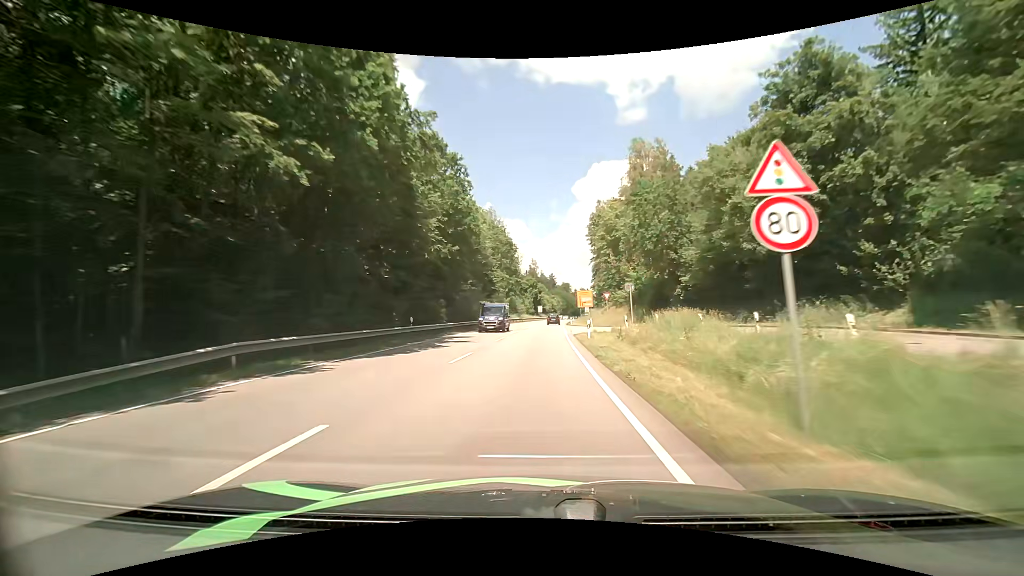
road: primary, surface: asphalt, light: Day
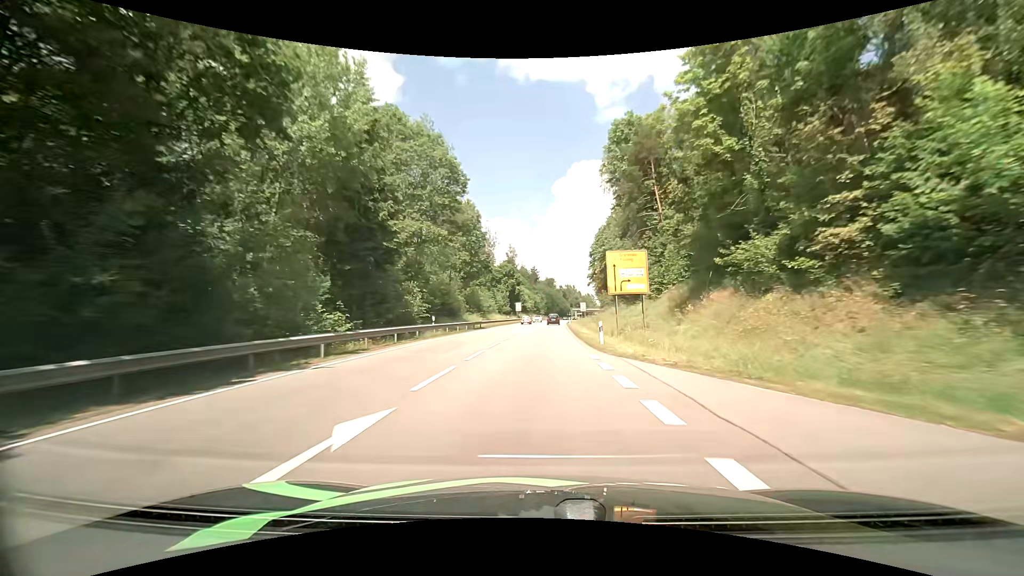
(+0.7, +47.6) m; +2°
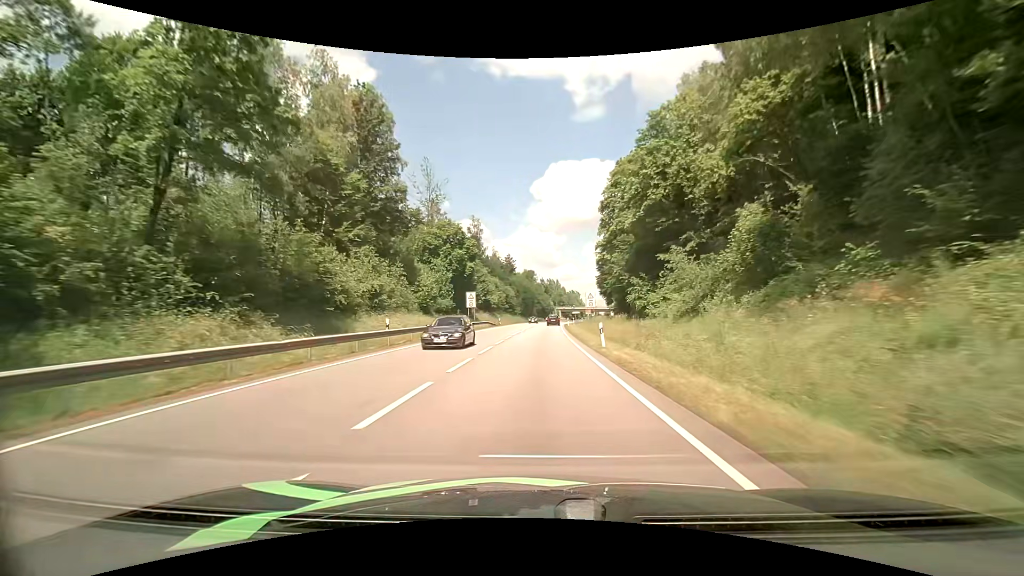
(+1.0, +56.8) m; +2°
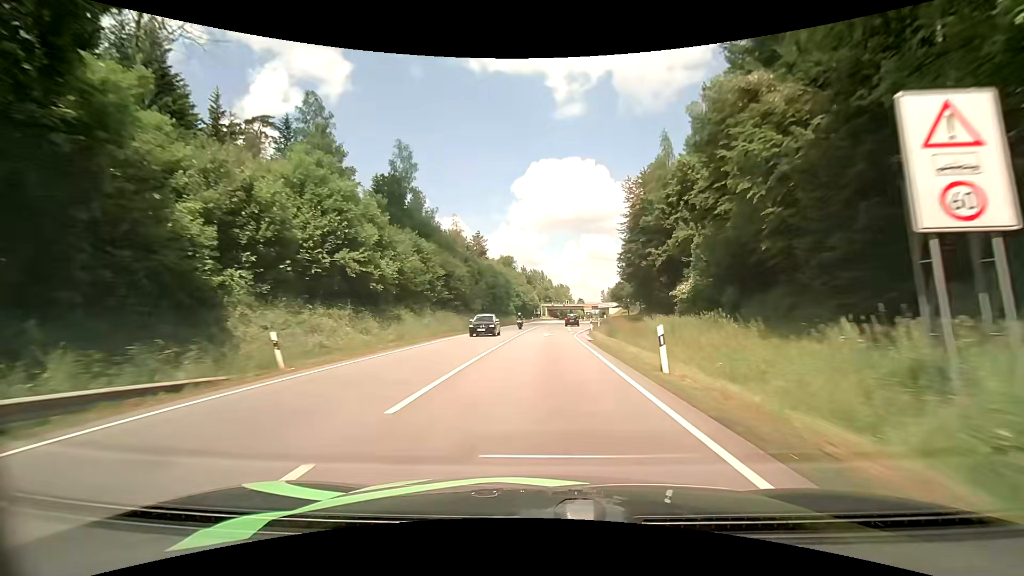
(+1.5, +59.4) m; +2°
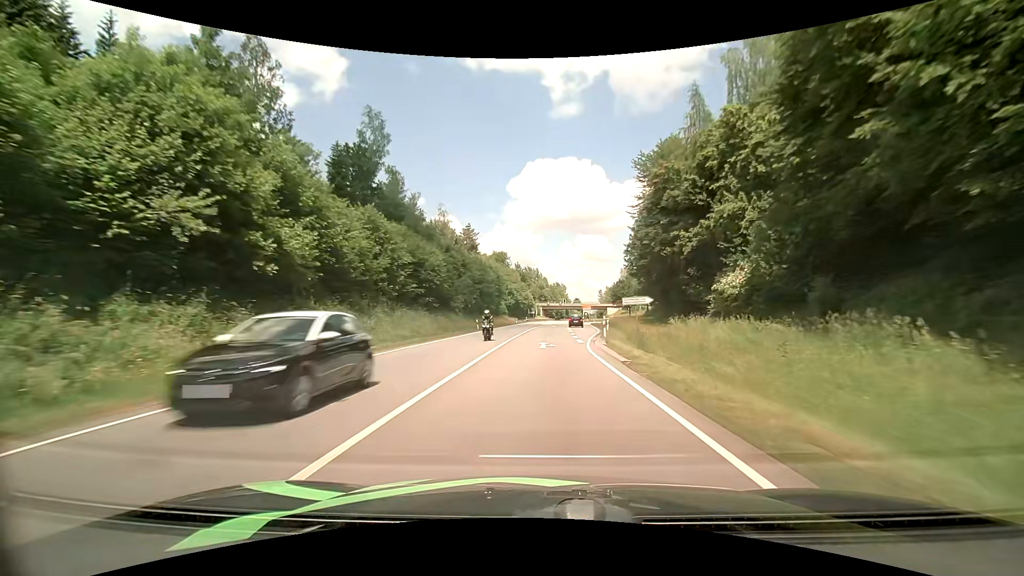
(+0.1, +12.2) m; +1°
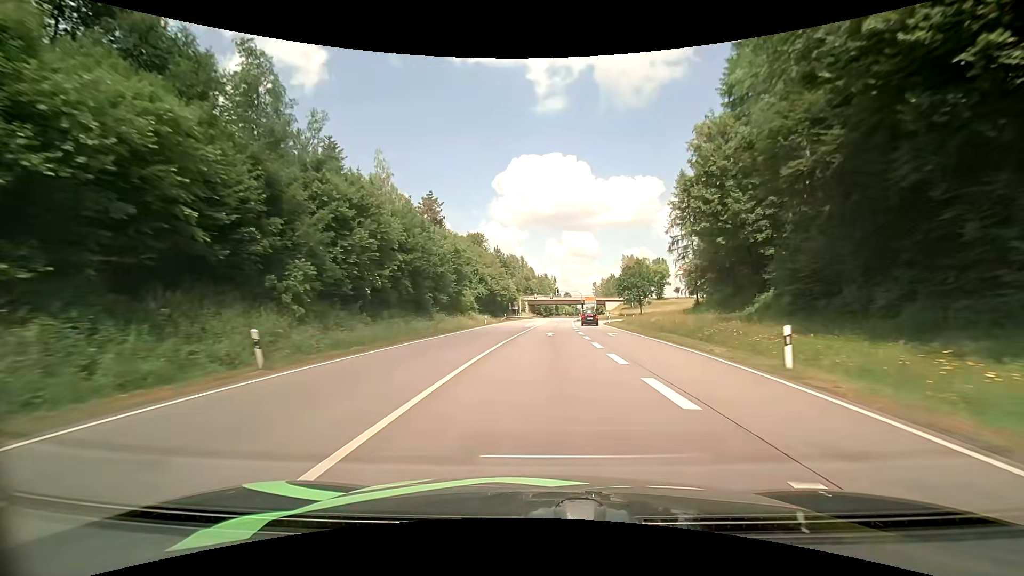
(+0.4, +37.0) m; +1°
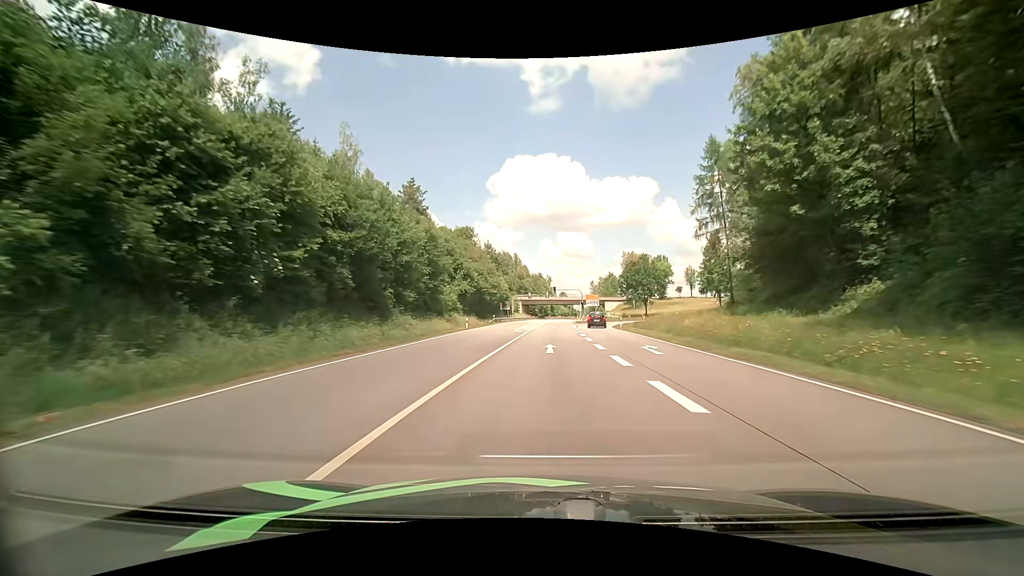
(+0.2, +12.1) m; +1°
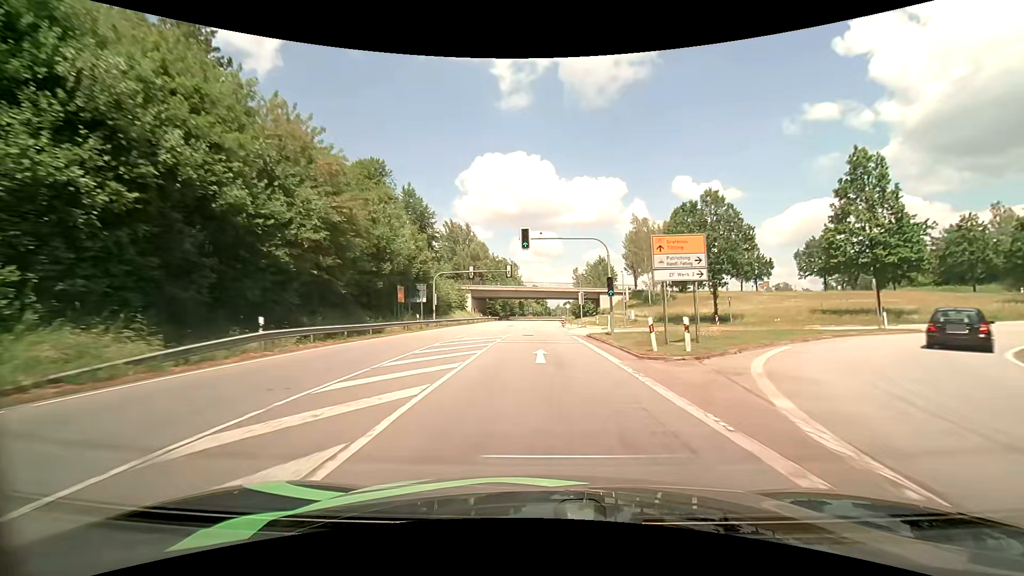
(+1.4, +59.7) m; +3°
